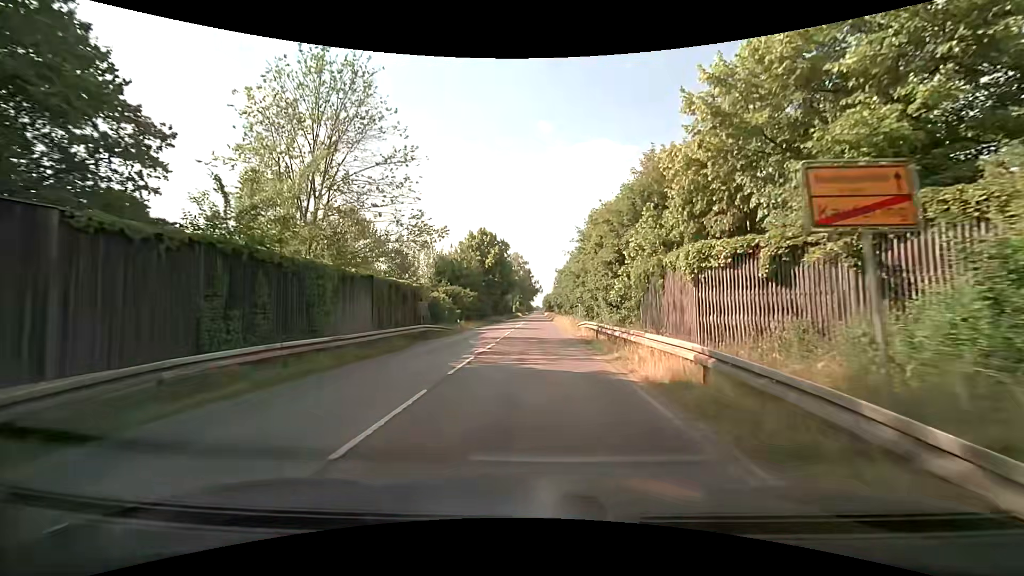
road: secondary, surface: asphalt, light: Day
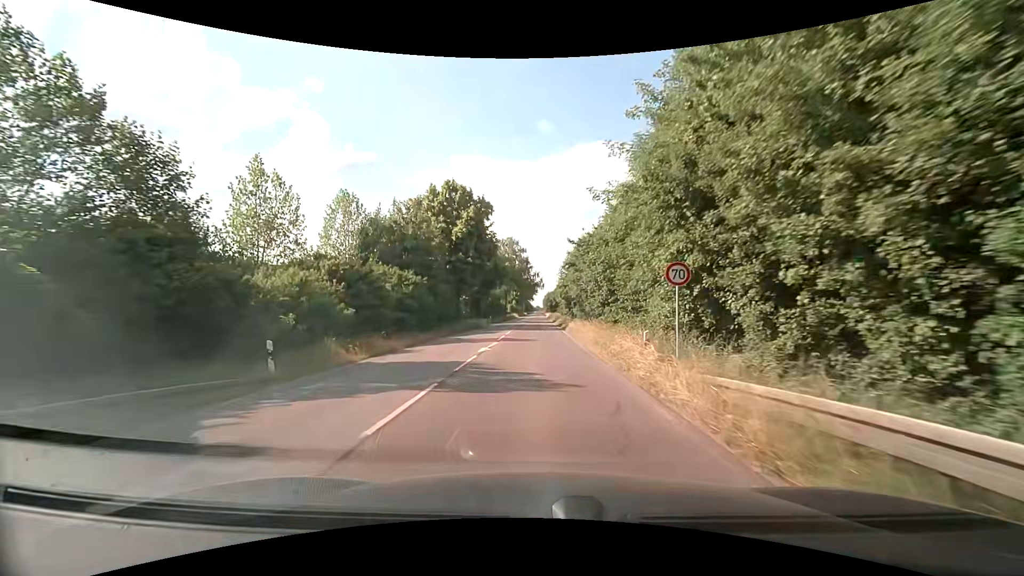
(0.0, +29.5) m; 0°
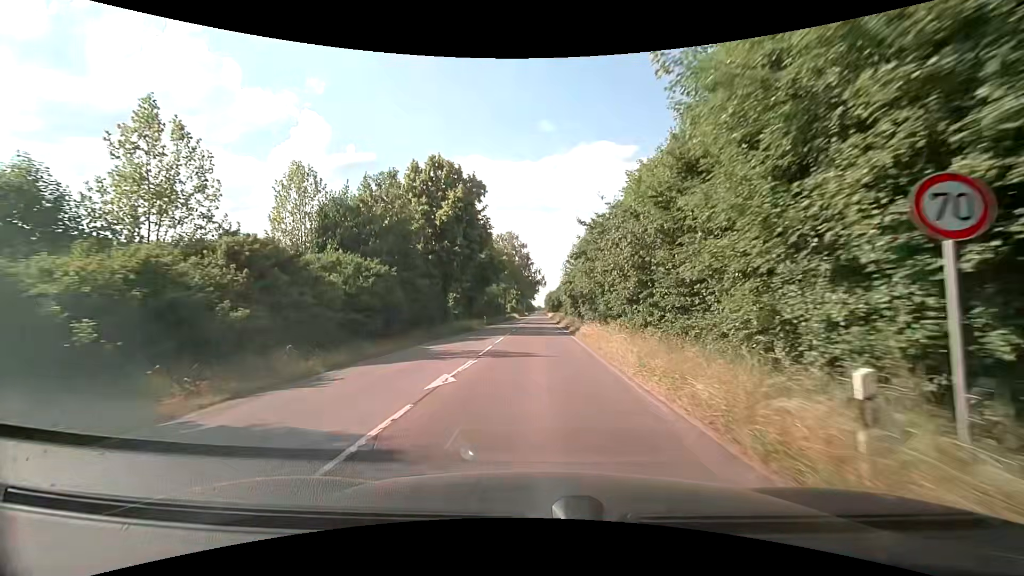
(0.0, +8.1) m; 0°
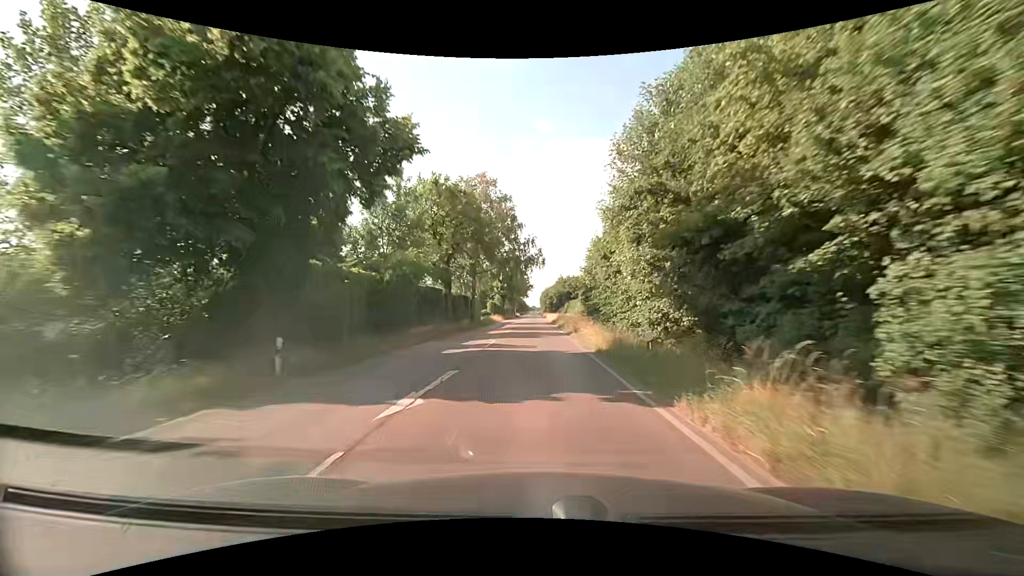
(+0.3, +44.7) m; +1°
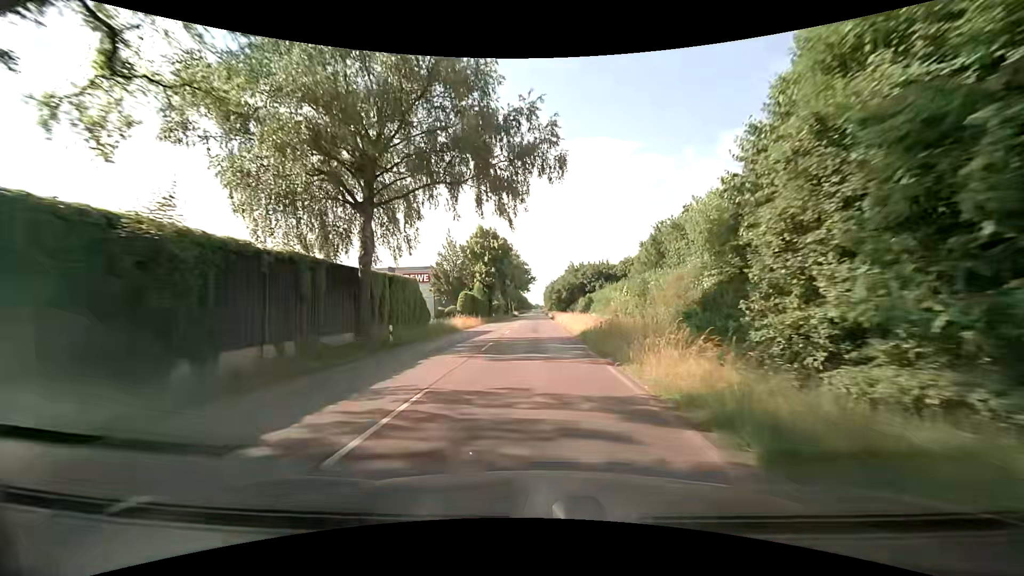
(-0.4, +38.6) m; -1°
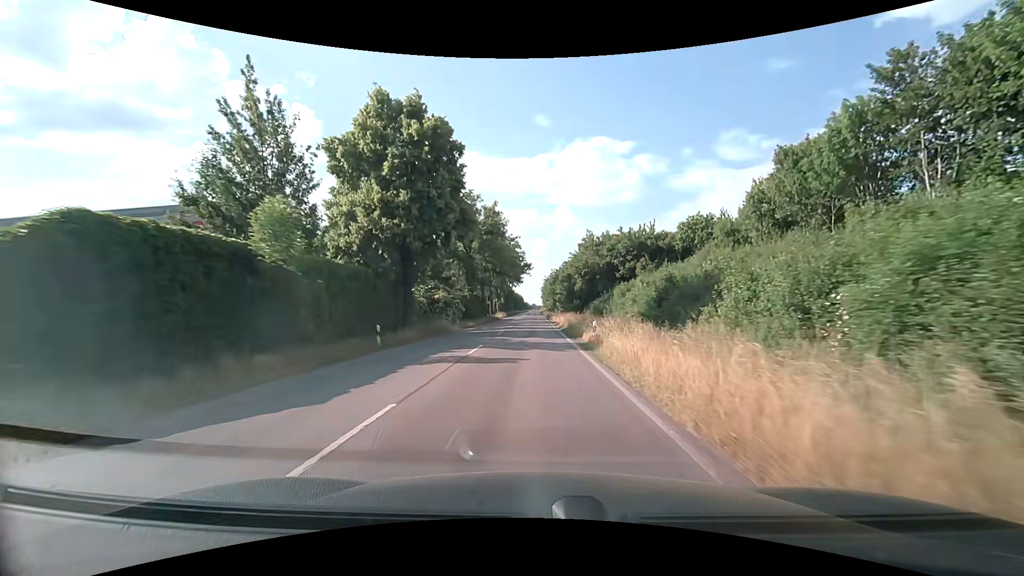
(+0.2, +49.5) m; 0°
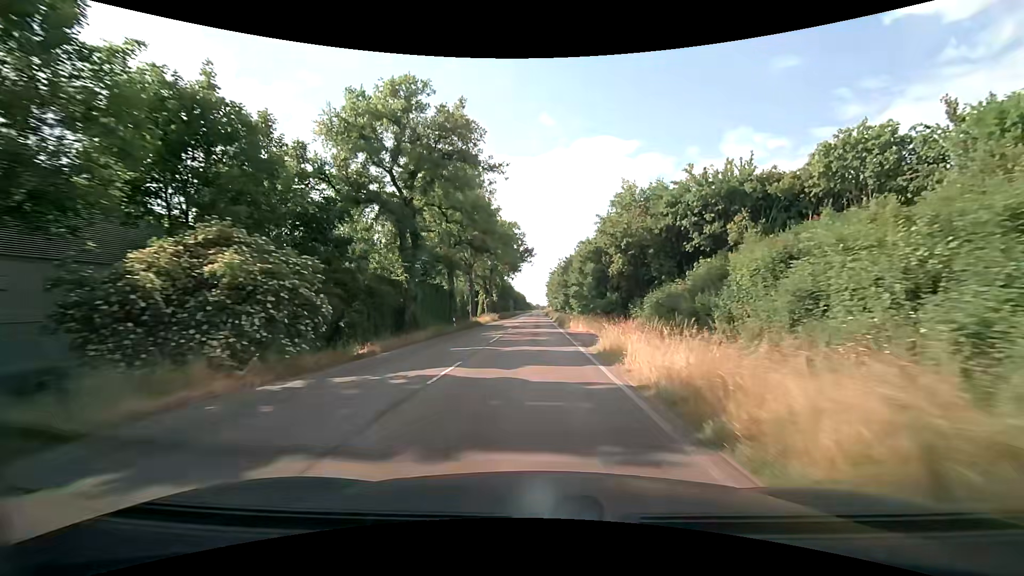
(-0.1, +30.1) m; 0°
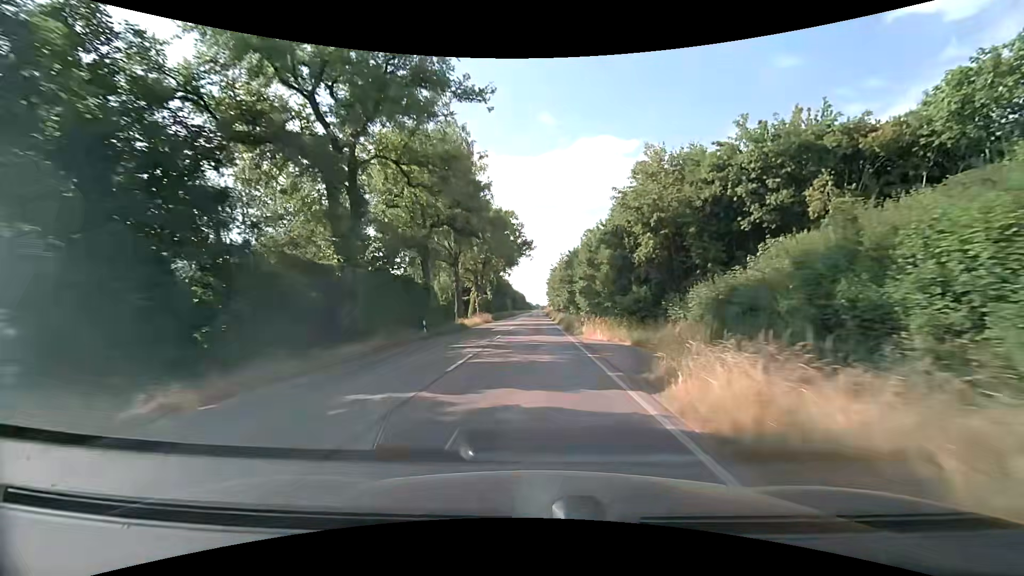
(0.0, +10.1) m; +1°
(0, +10) (0, +20) (0, +30) (0, +40) (0, +50) (0, +60) (0, +70) (0, +80) (-1, +90) (-1, +100) m
